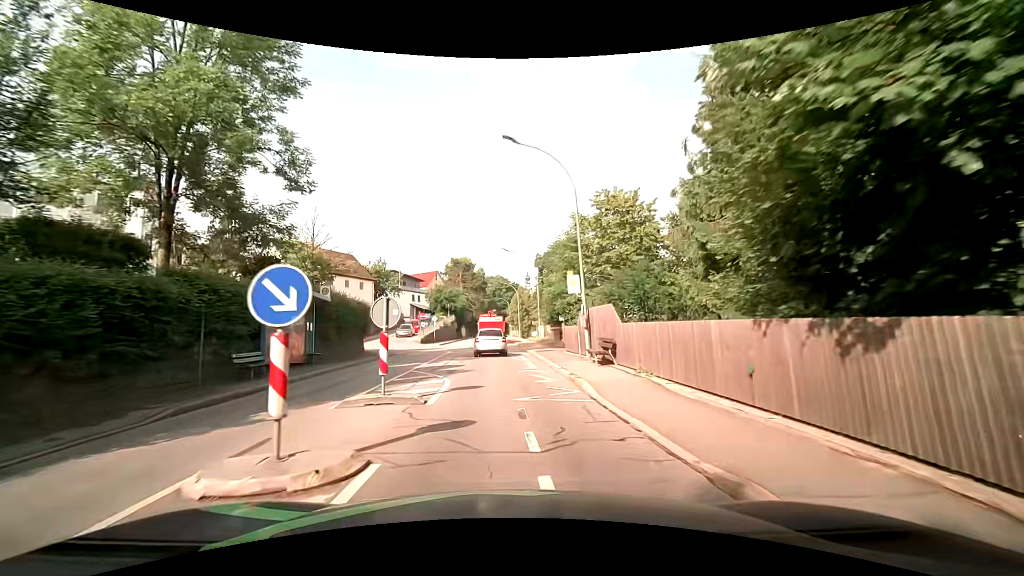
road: tertiary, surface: asphalt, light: Day
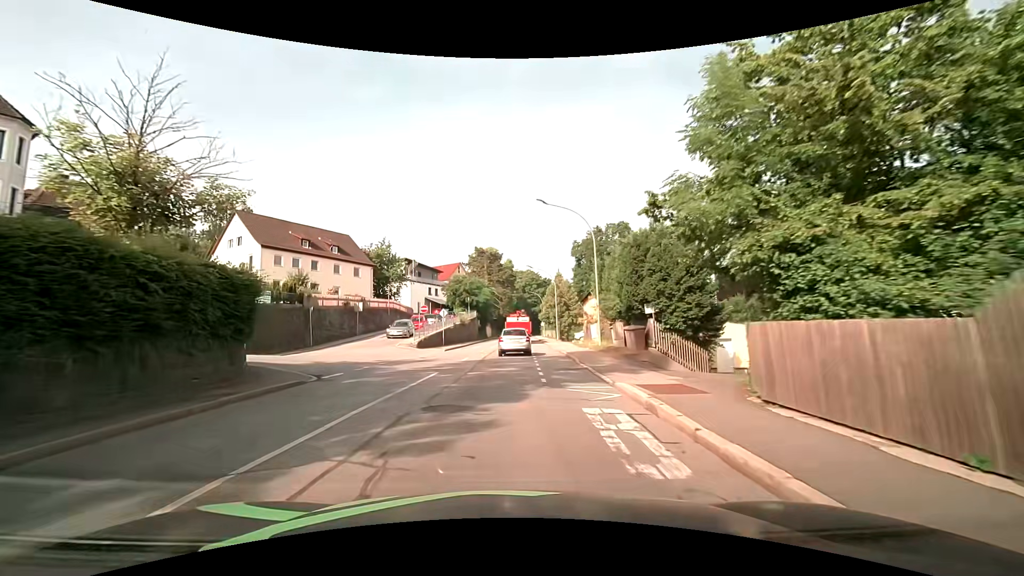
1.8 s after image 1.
(-0.4, +17.8) m; -3°
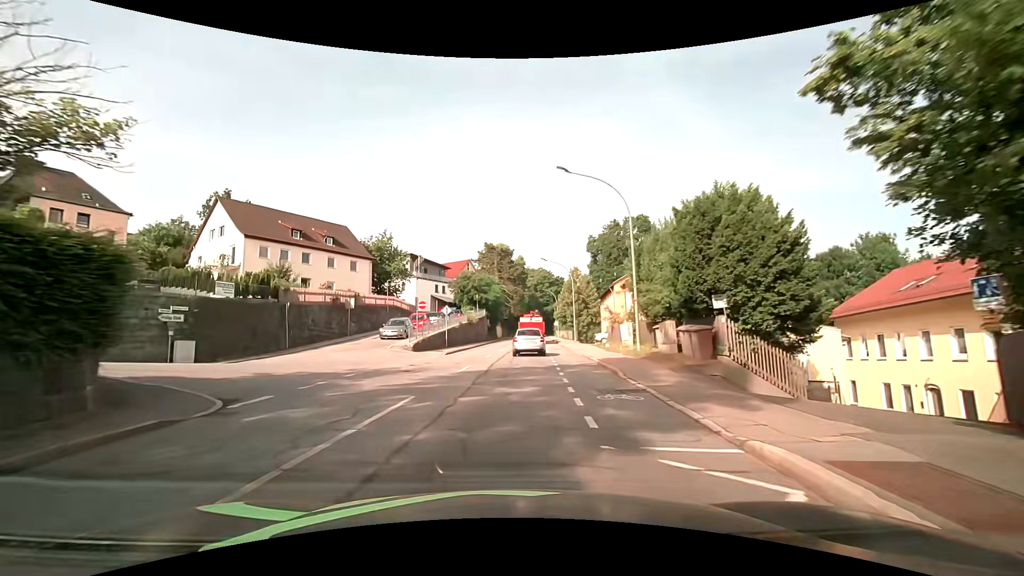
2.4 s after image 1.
(-0.1, +6.0) m; -3°
(0, +10) (+1, +20) (+1, +30) (+2, +40) (+3, +50) (+4, +60) (+4, +70) (+5, +80) (+6, +90) (+7, +100) m
